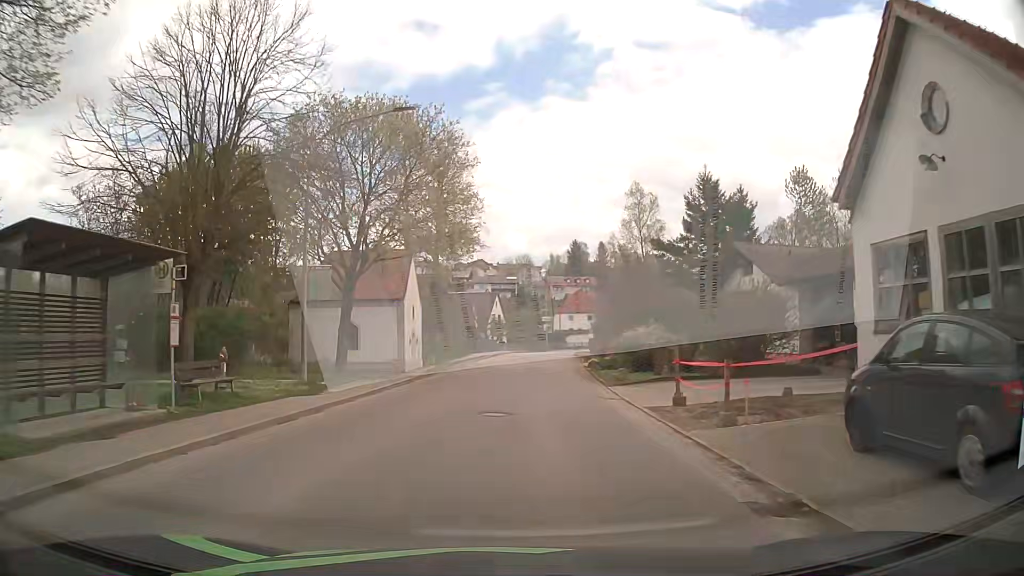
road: tertiary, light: Day
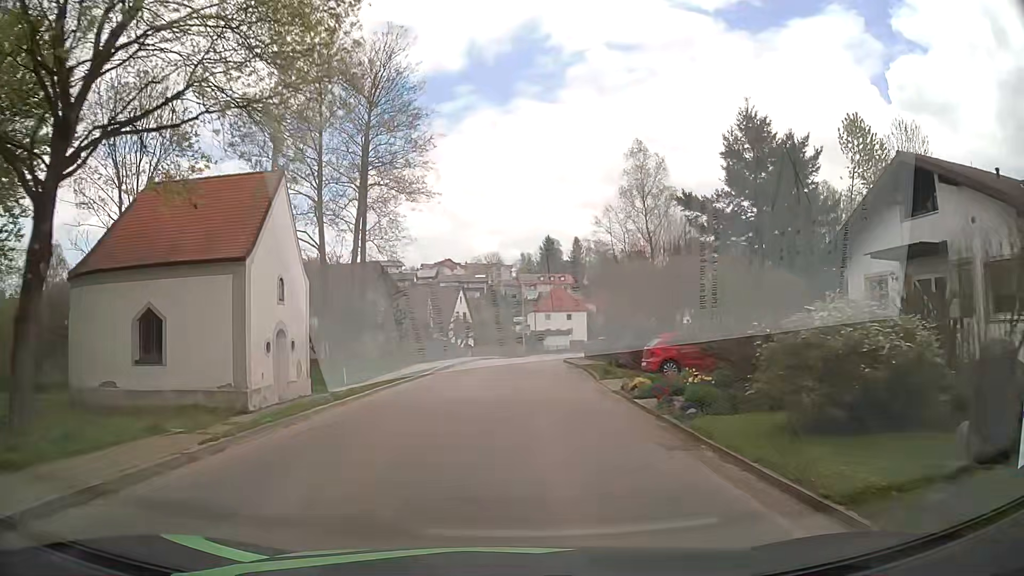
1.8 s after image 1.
(+0.3, +17.5) m; +3°
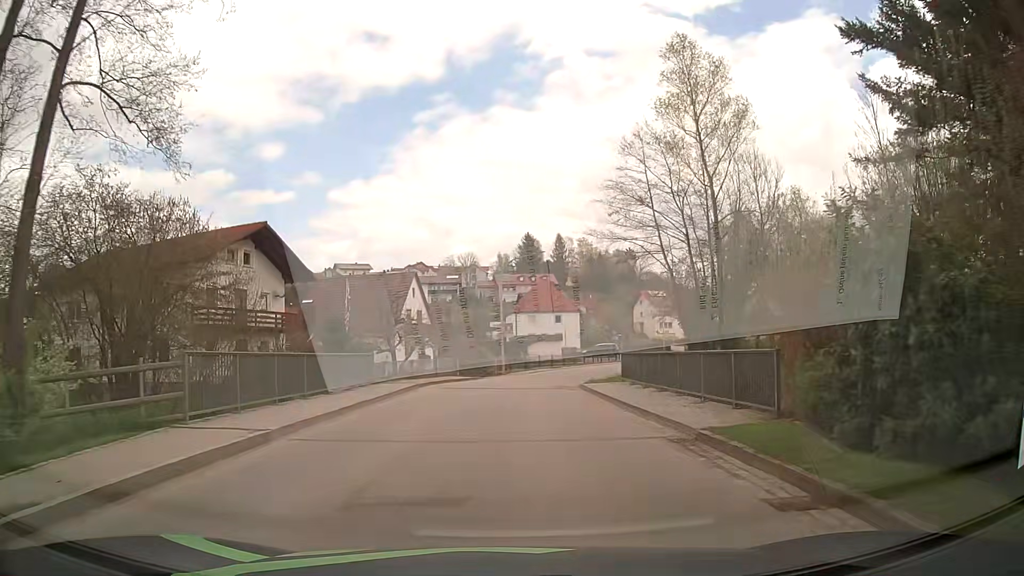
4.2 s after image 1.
(+0.5, +24.1) m; +2°
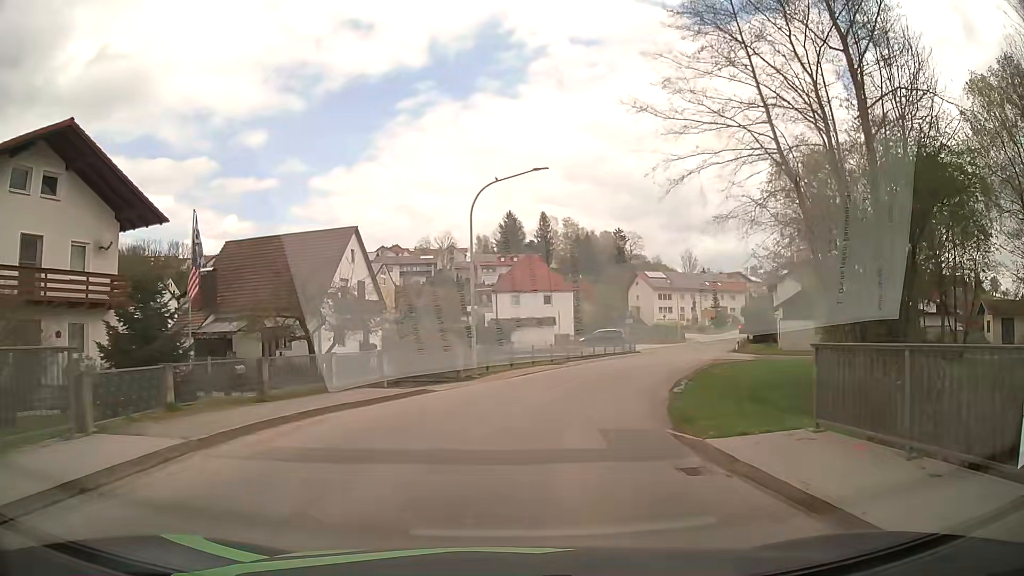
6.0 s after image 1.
(+0.2, +17.5) m; +2°
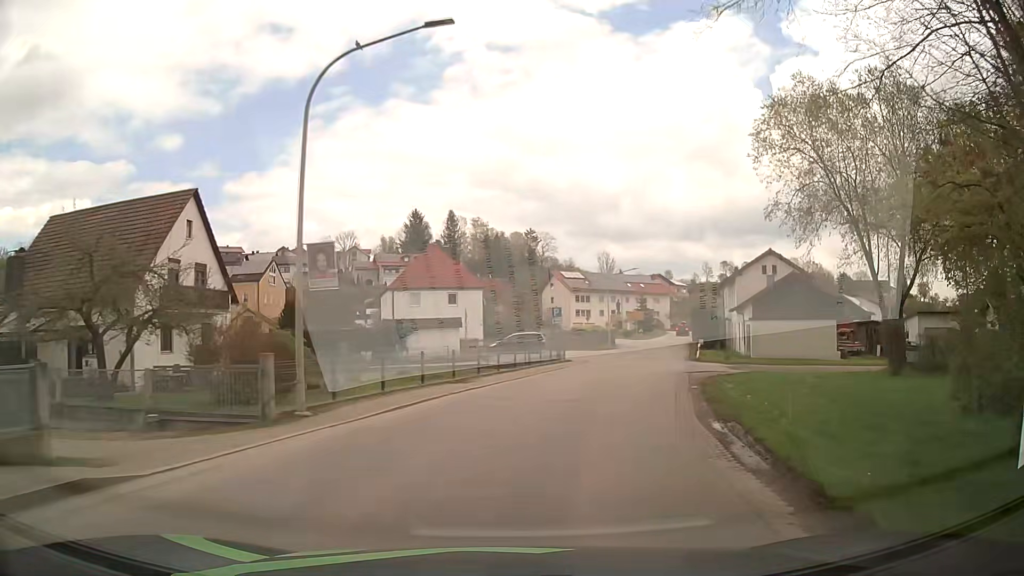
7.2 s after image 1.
(+0.8, +12.0) m; +8°
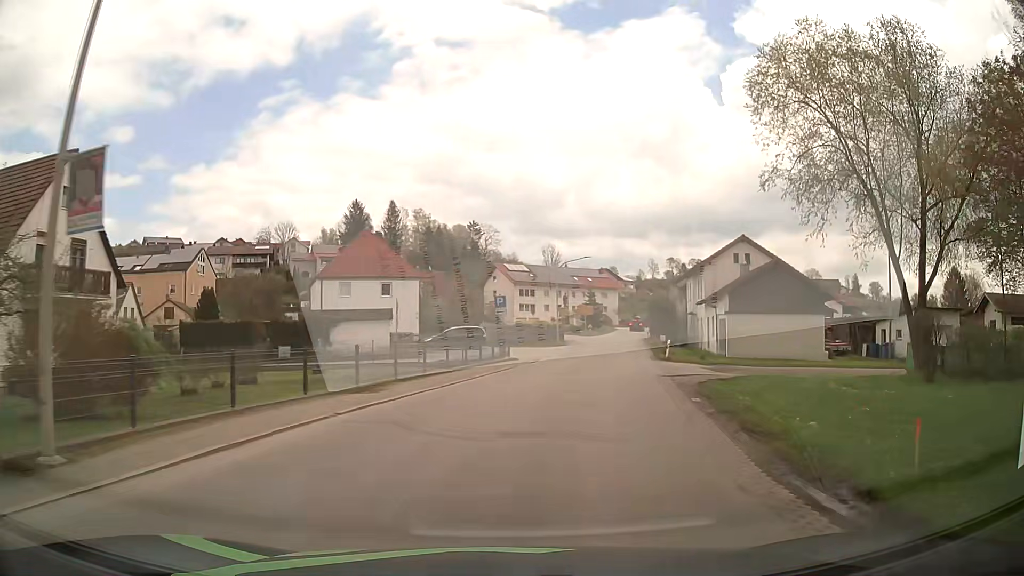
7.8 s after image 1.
(+0.2, +6.2) m; +4°
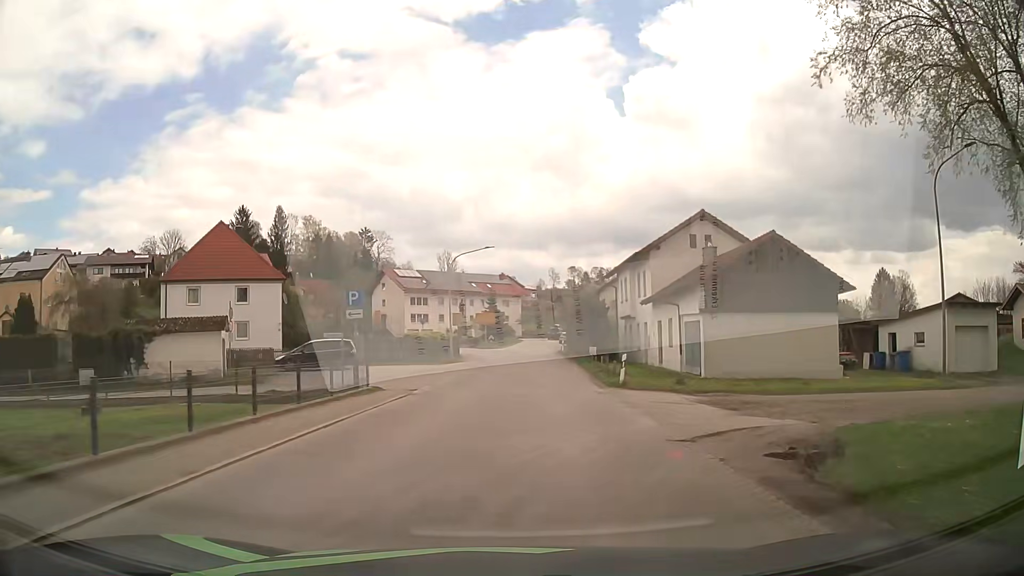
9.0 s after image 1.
(+1.2, +12.8) m; +9°
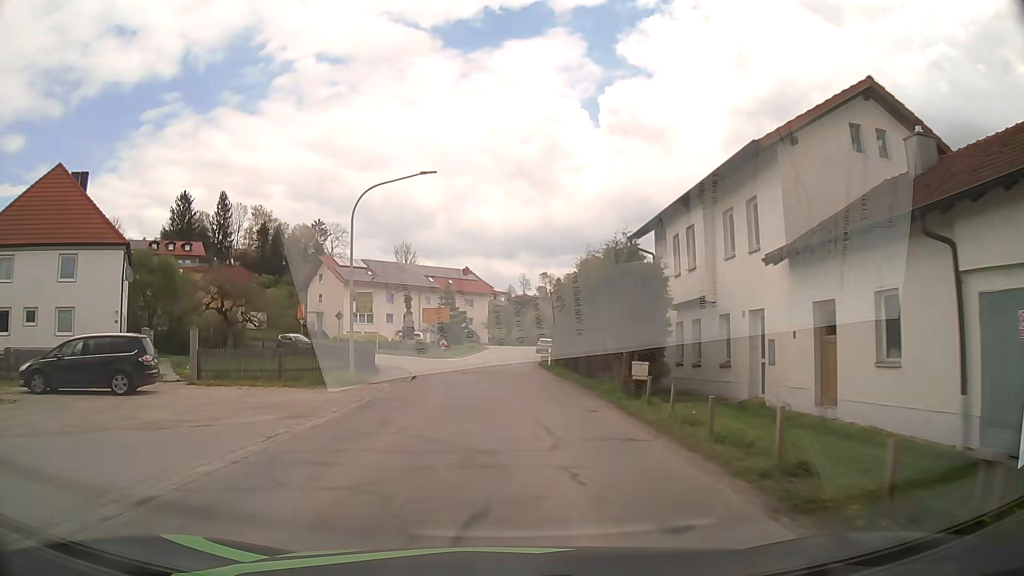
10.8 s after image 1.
(+0.7, +20.3) m; +3°
(0, +10) (0, +20) (0, +30) (0, +40) (0, +50) (0, +60) (+1, +70) (+2, +80) (+7, +89) (+13, +97) m
